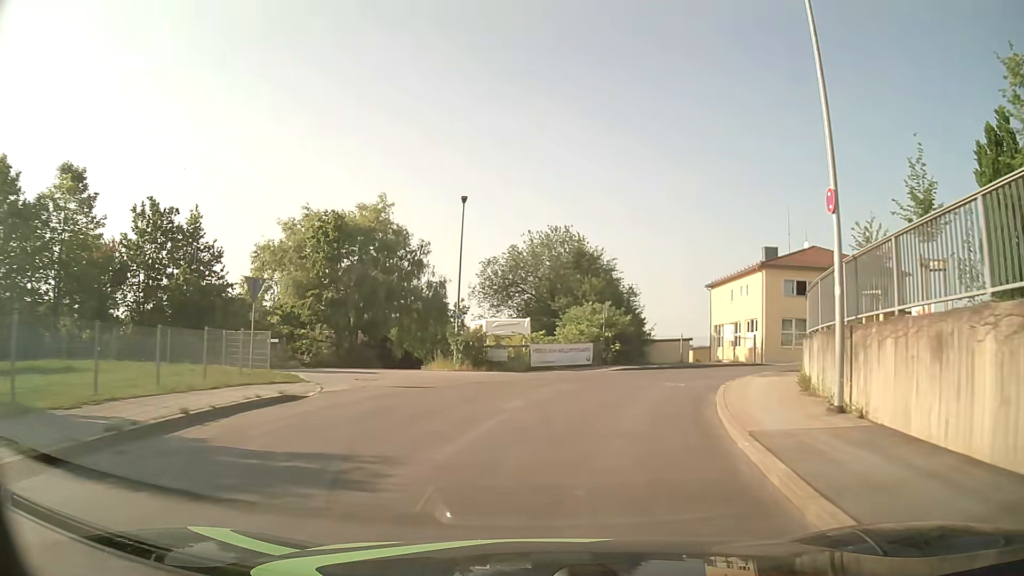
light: Day
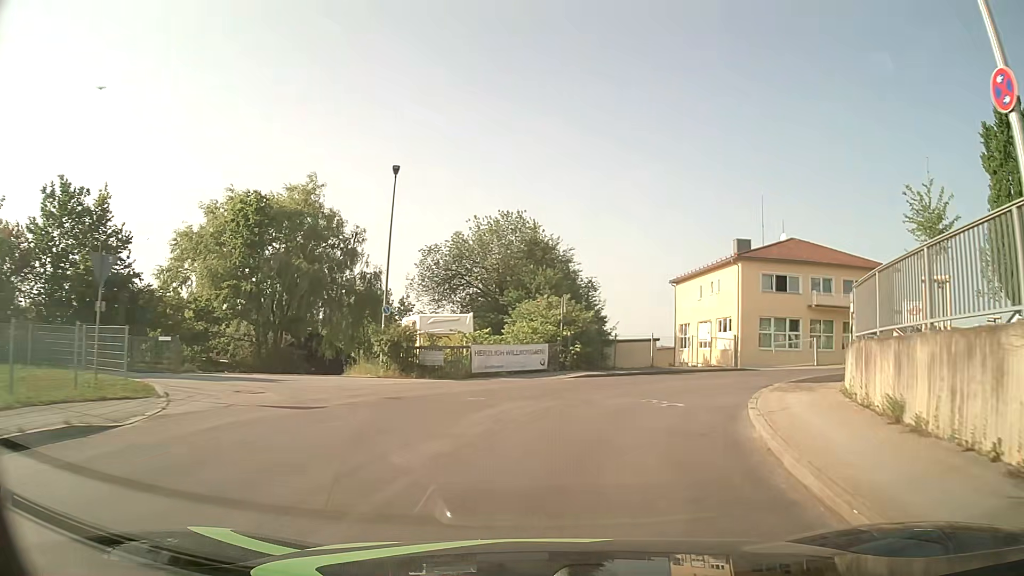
(+0.2, +5.6) m; +4°
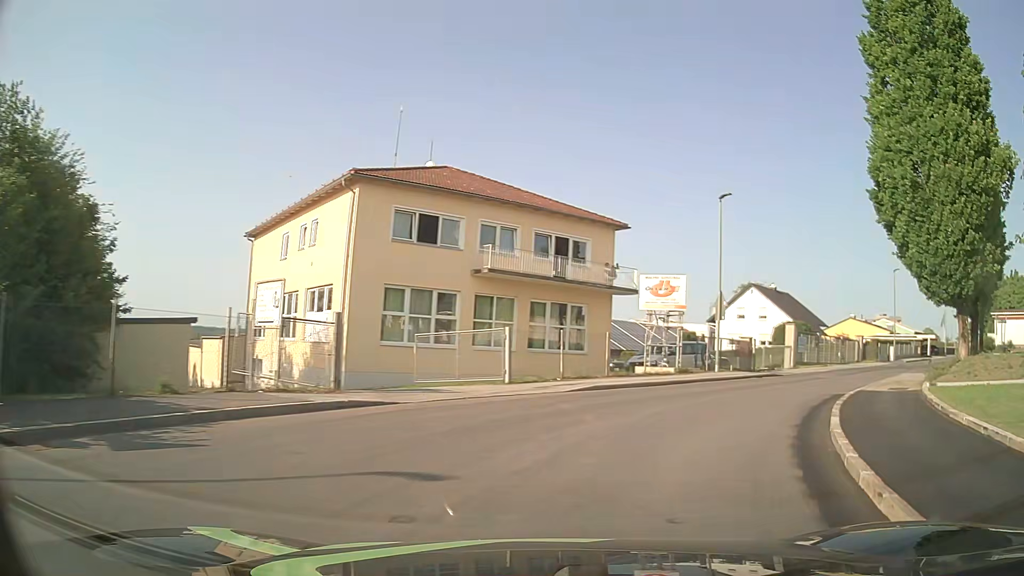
(+5.1, +20.3) m; +34°
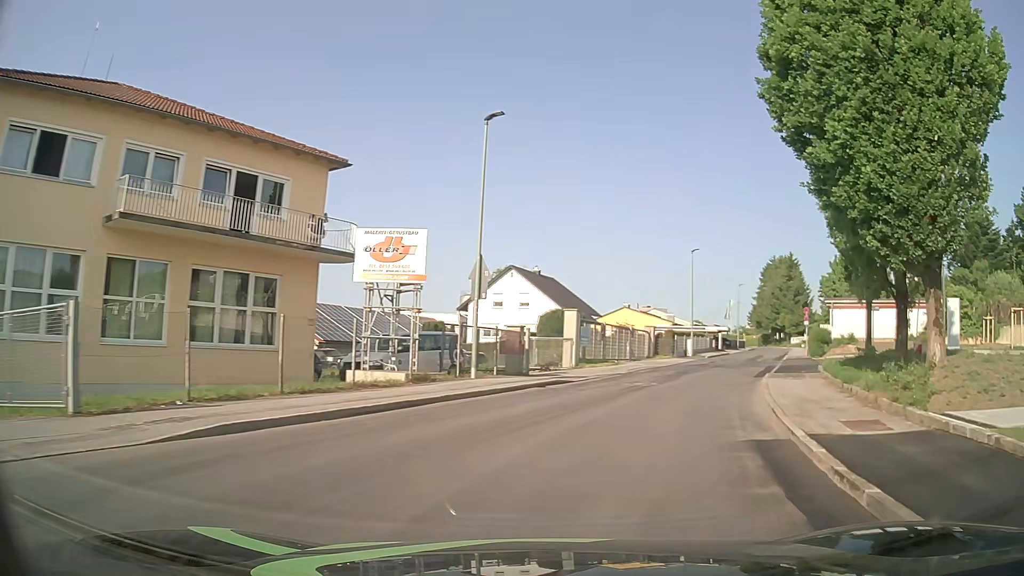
(+2.0, +10.3) m; +21°
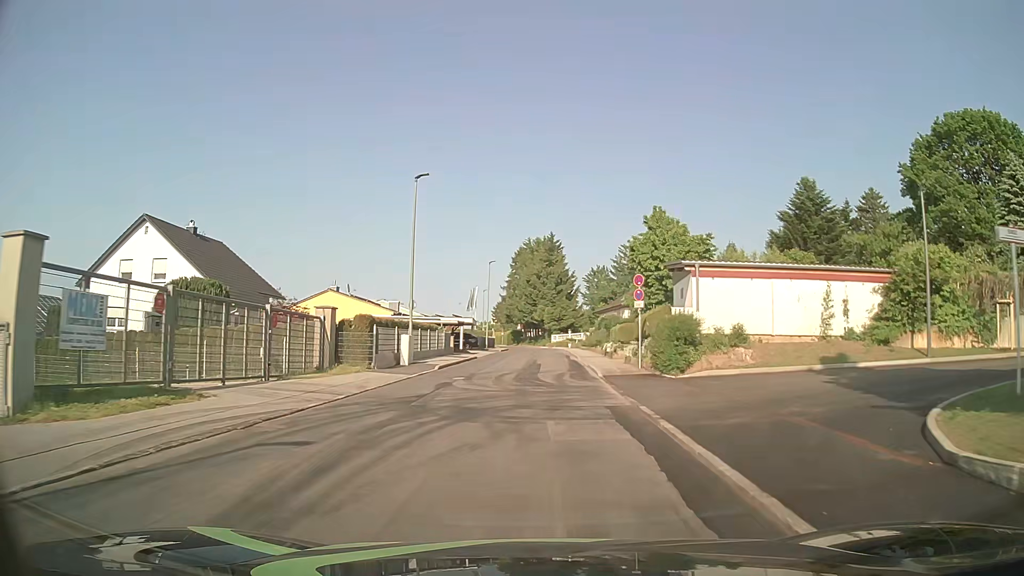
(+5.6, +23.0) m; +23°
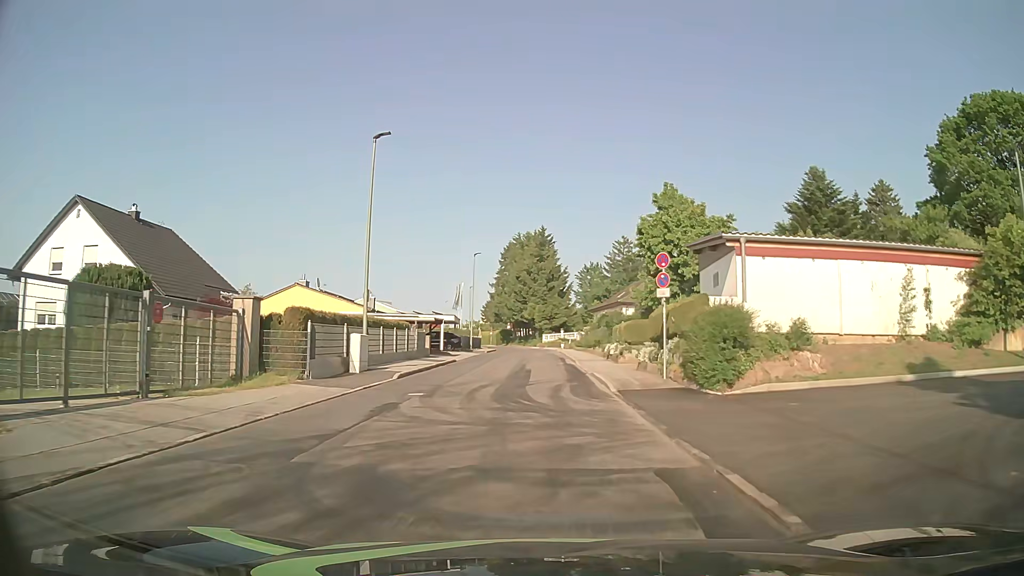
(0.0, +6.3) m; 0°
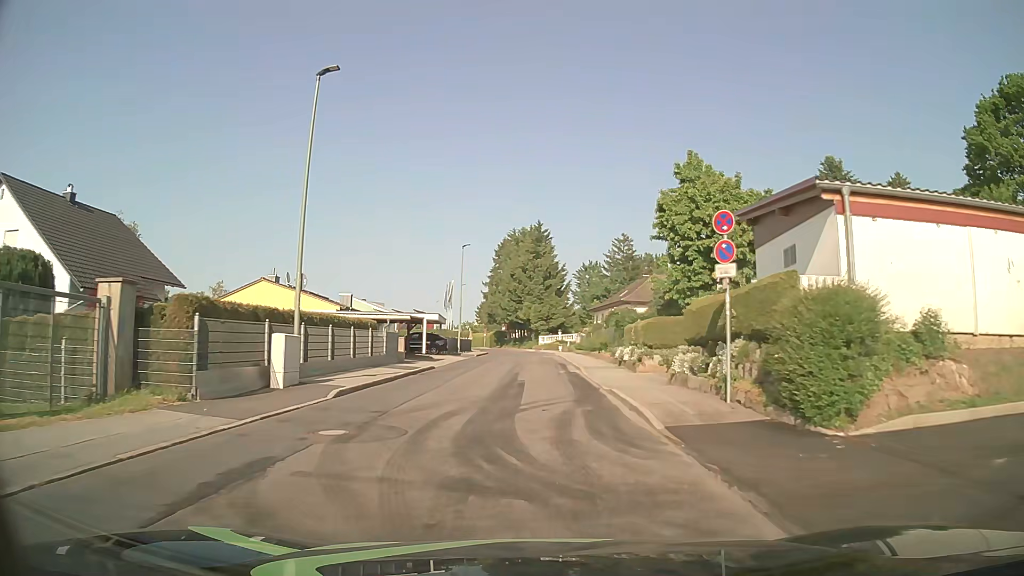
(+0.1, +6.3) m; +1°
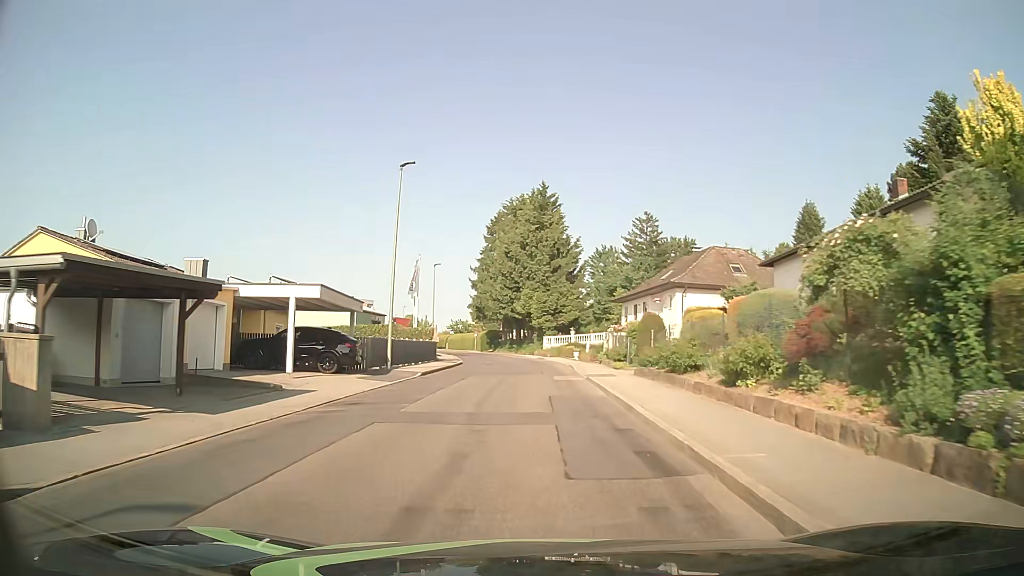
(+0.1, +25.1) m; -1°
(0, +10) (0, +20) (0, +30) (0, +40) (0, +50) (-2, +60) (-4, +70) (-6, +79) (-8, +89) (-11, +99) m
